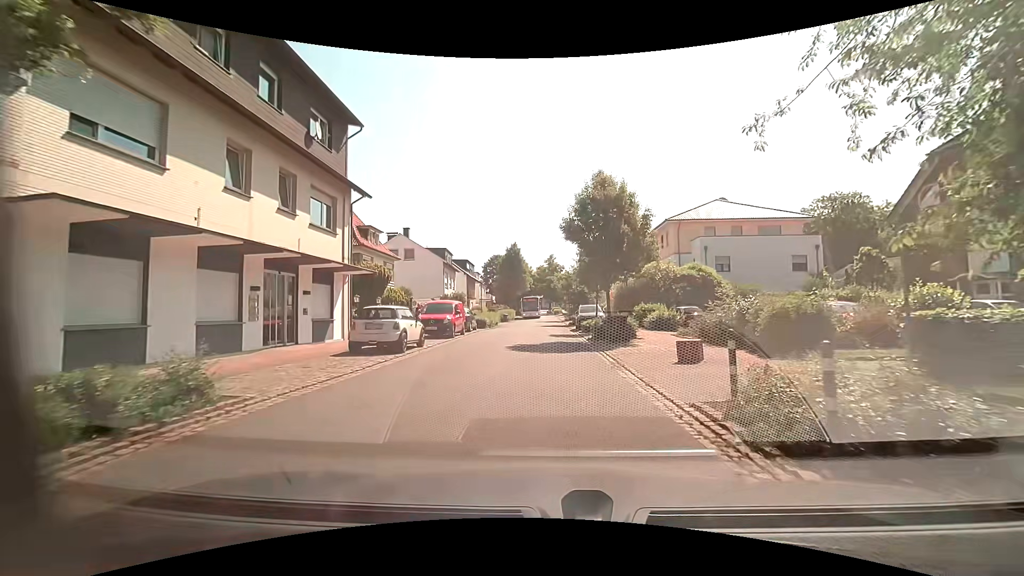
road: residential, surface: asphalt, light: Day
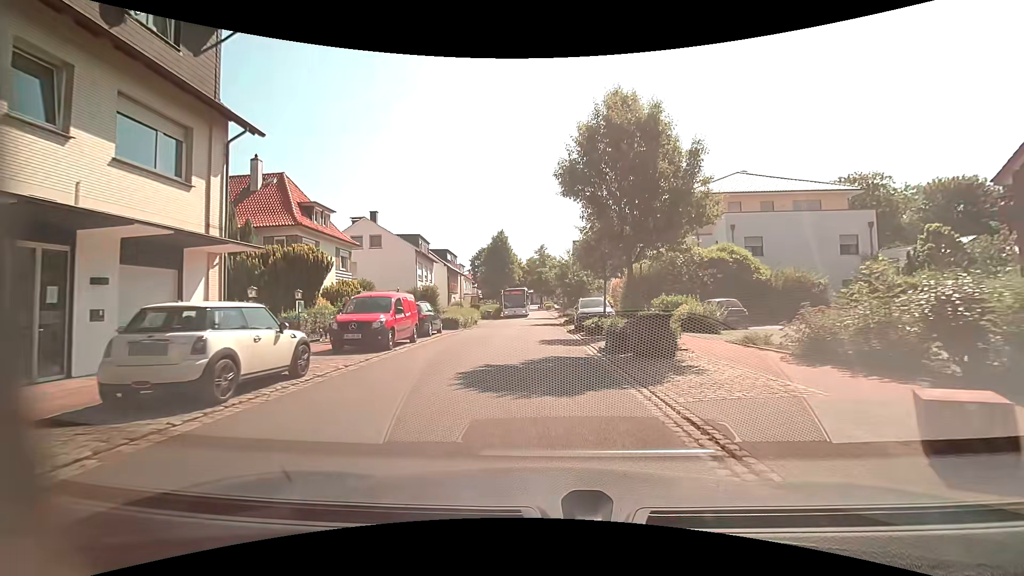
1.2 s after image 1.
(+0.2, +8.3) m; +1°
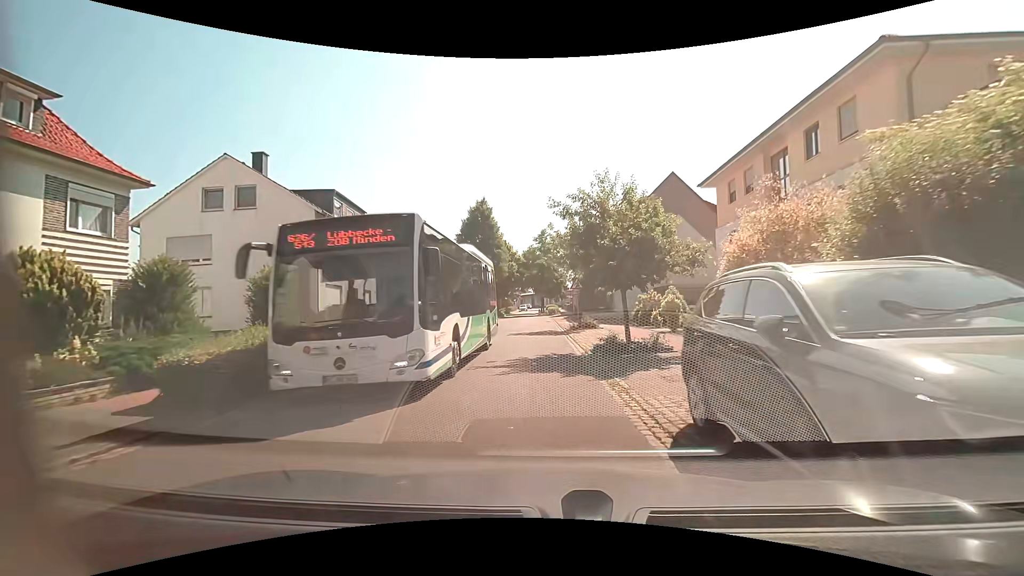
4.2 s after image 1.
(+0.1, +21.5) m; 0°
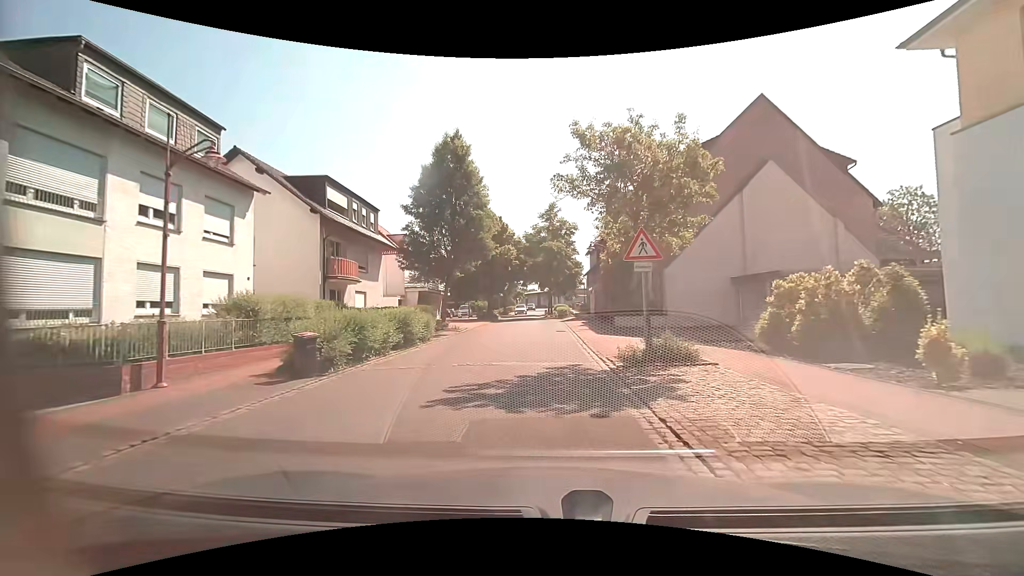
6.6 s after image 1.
(-0.1, +17.6) m; 0°
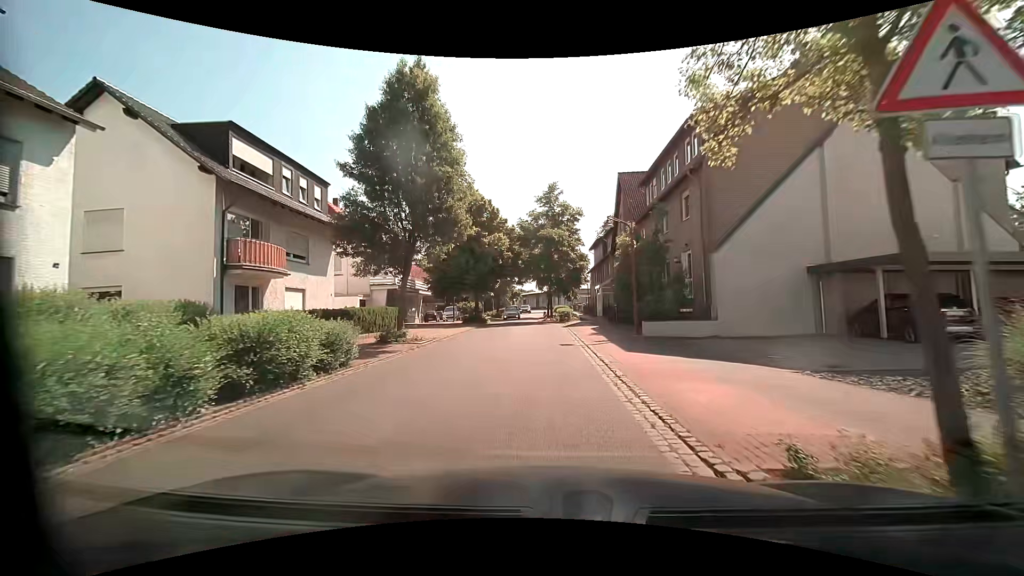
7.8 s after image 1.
(-0.1, +8.5) m; -1°
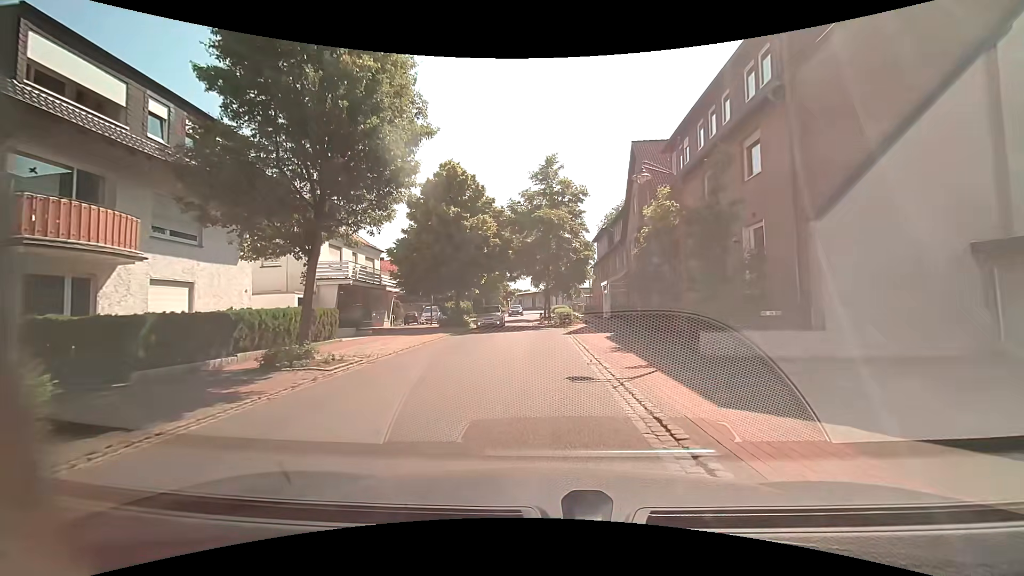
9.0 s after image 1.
(0.0, +7.8) m; +1°
(0, +10) (0, +20) (-1, +30) (-3, +40) (-3, +50) (-2, +60) (-2, +70) (-2, +80) (-2, +90) (+1, +99) m
